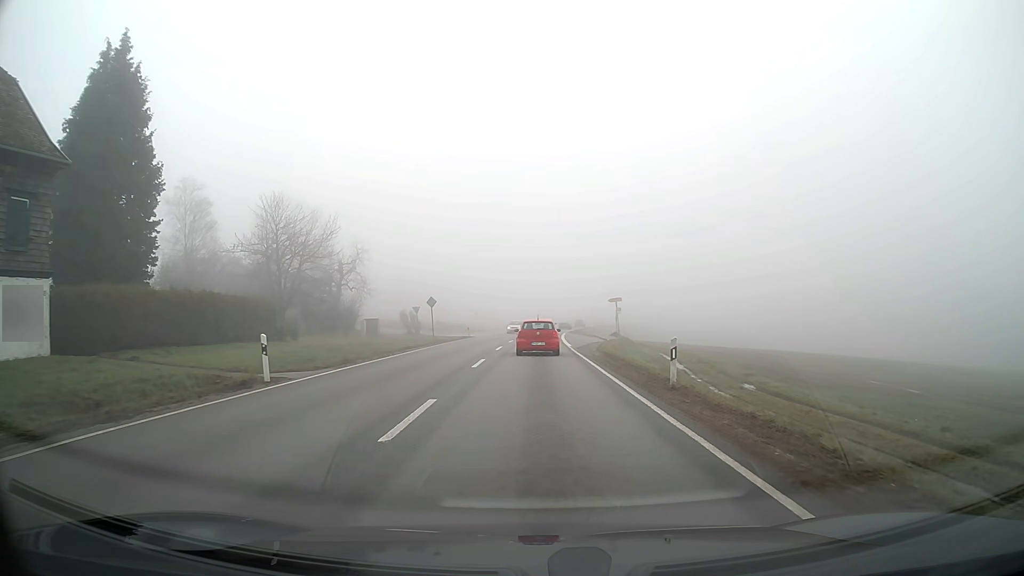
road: secondary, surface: asphalt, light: Day
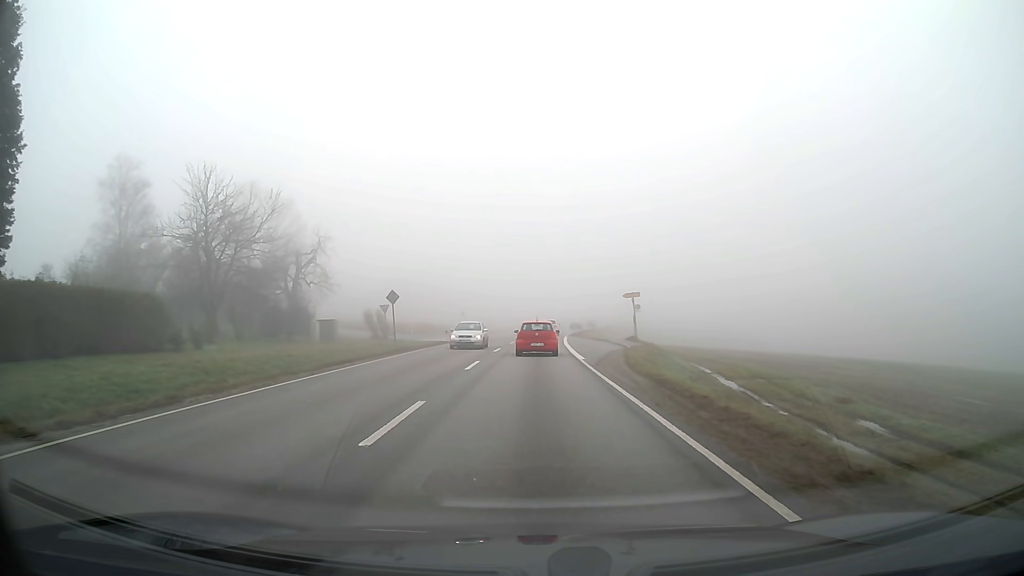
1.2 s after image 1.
(0.0, +12.3) m; 0°
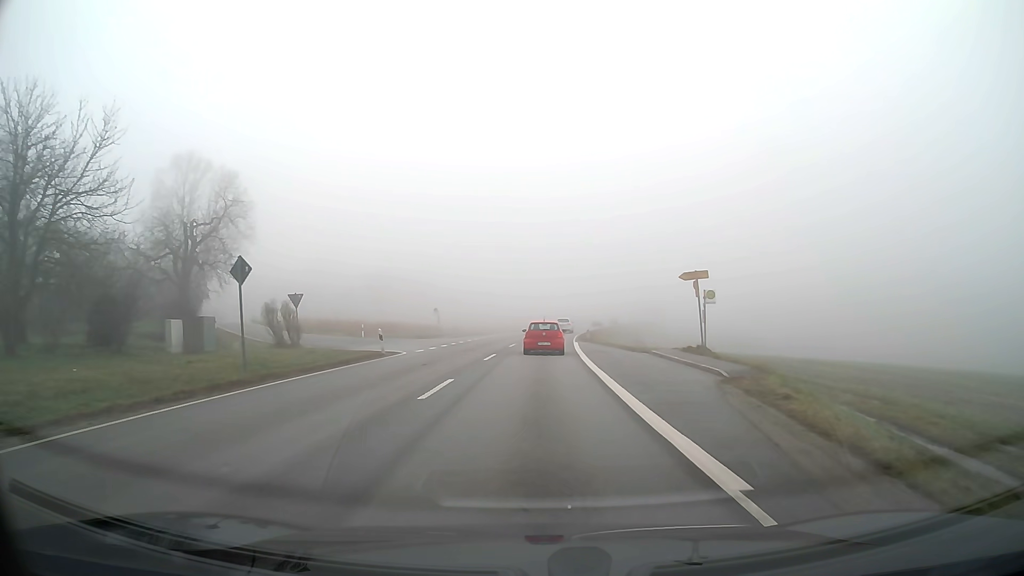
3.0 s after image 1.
(+0.1, +19.5) m; 0°
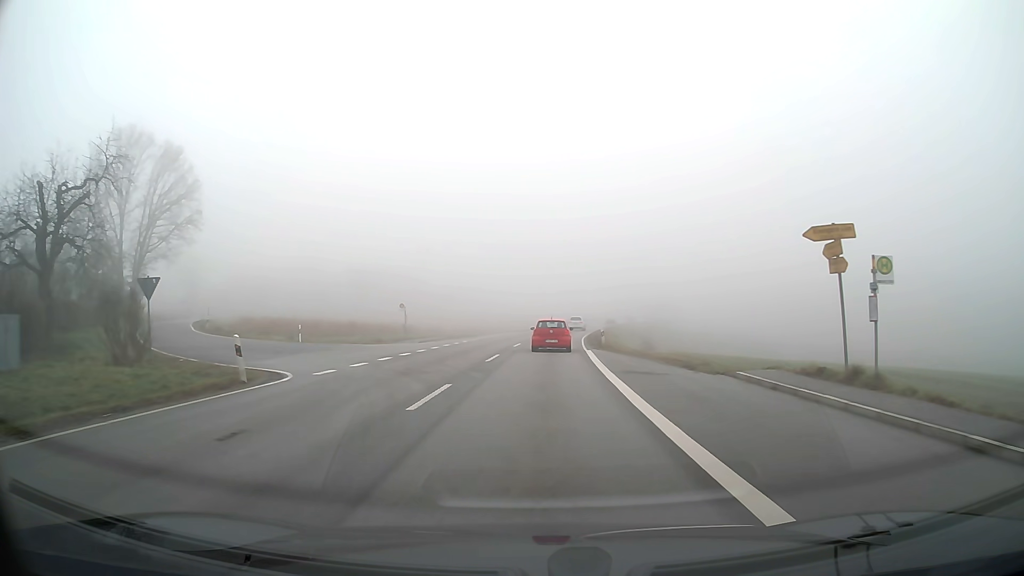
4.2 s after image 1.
(+0.1, +13.7) m; 0°
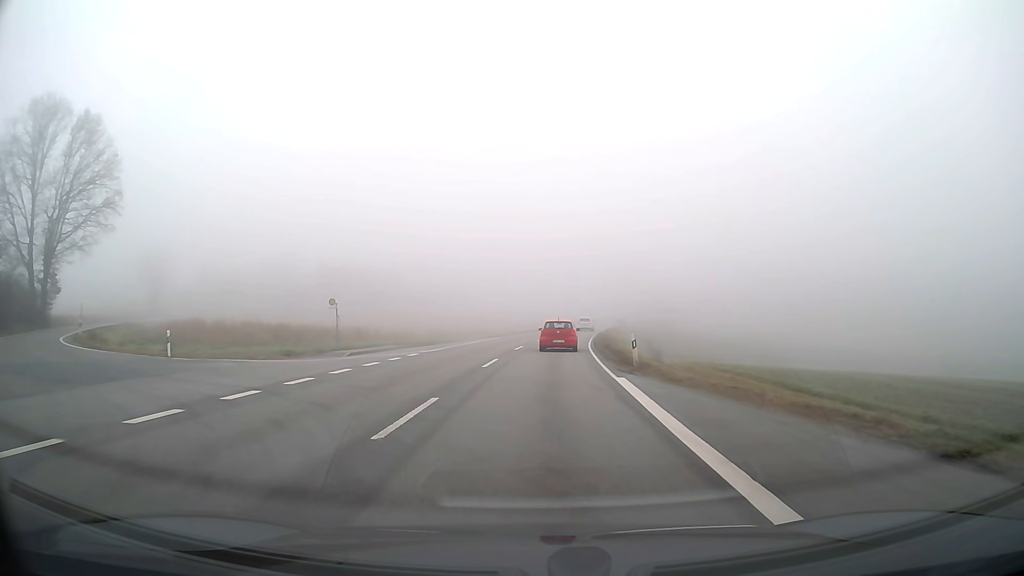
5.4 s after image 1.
(+0.1, +14.4) m; +1°
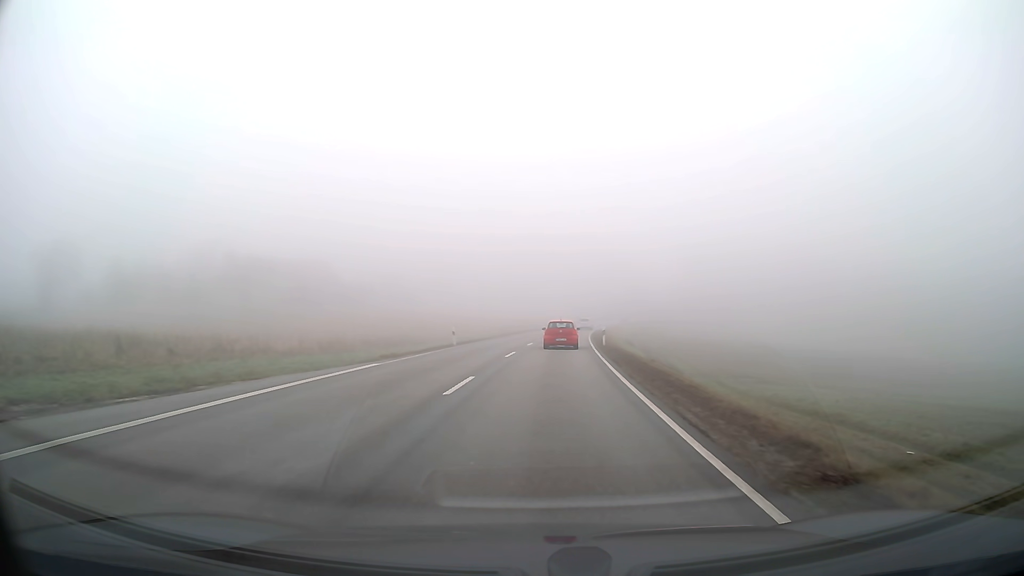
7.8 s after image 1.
(+0.9, +31.3) m; +3°
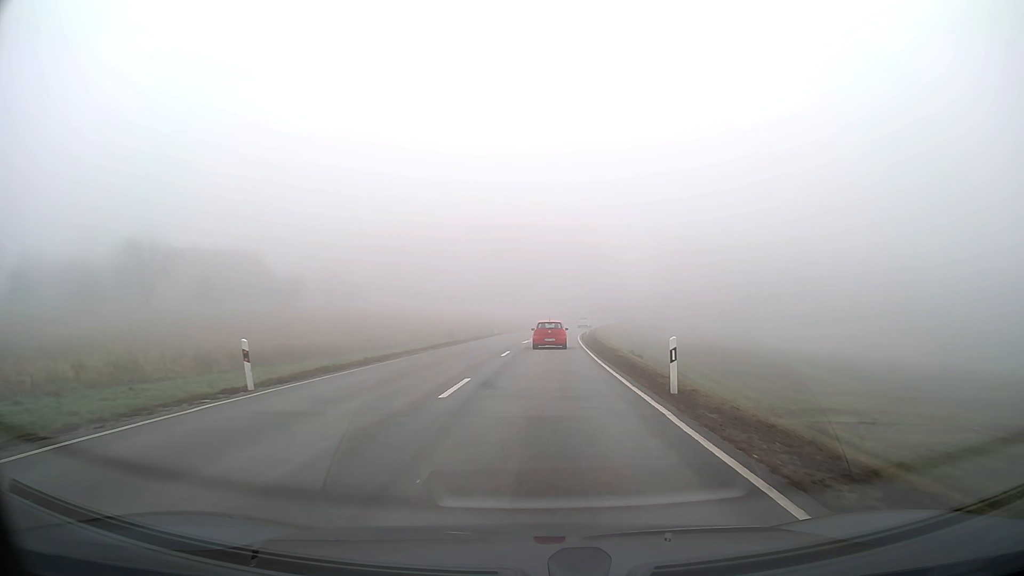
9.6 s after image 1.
(+0.6, +25.6) m; +3°
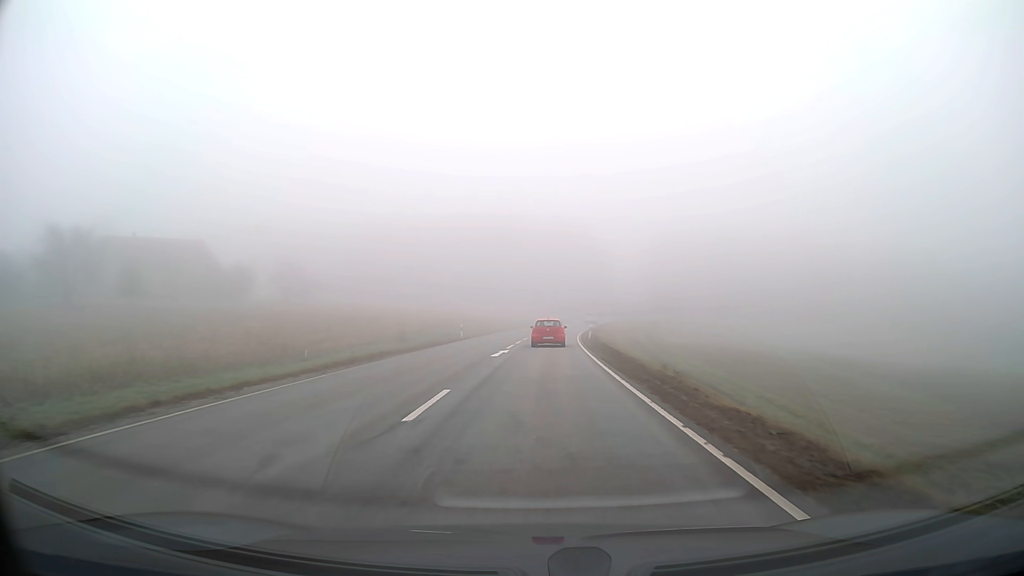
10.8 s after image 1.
(+0.2, +17.7) m; +1°
